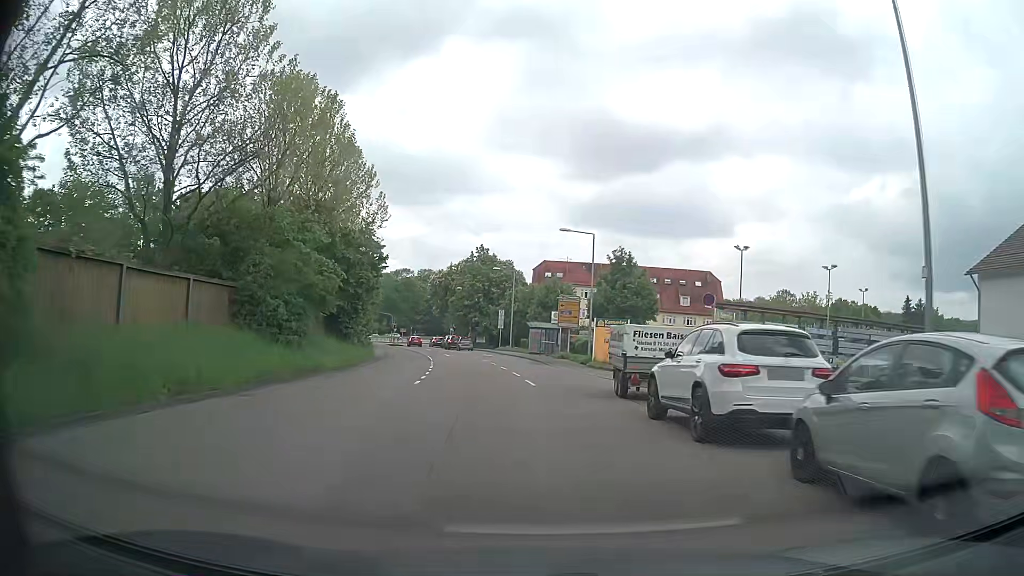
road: tertiary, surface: asphalt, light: Day
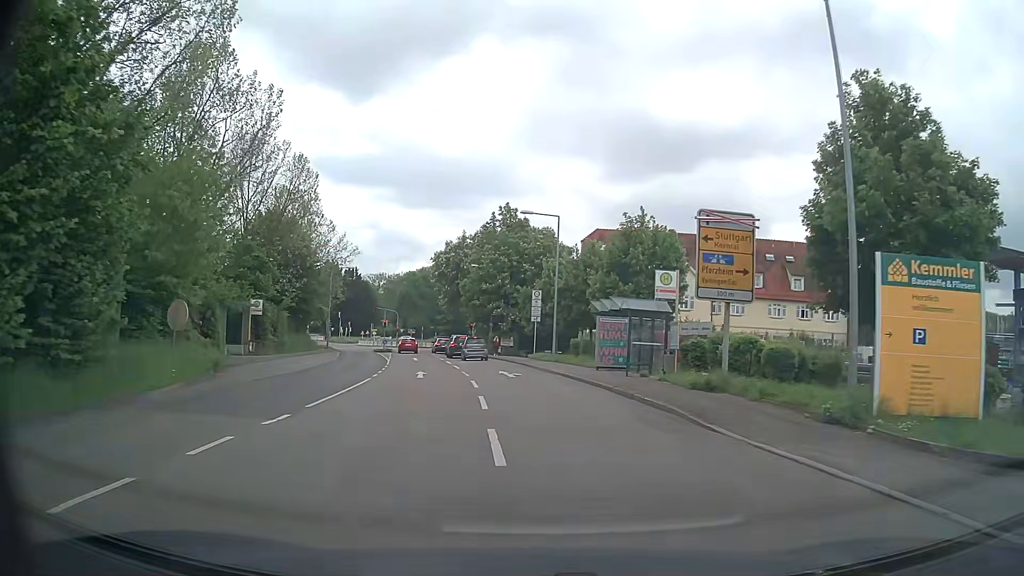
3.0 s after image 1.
(-1.4, +31.2) m; -4°
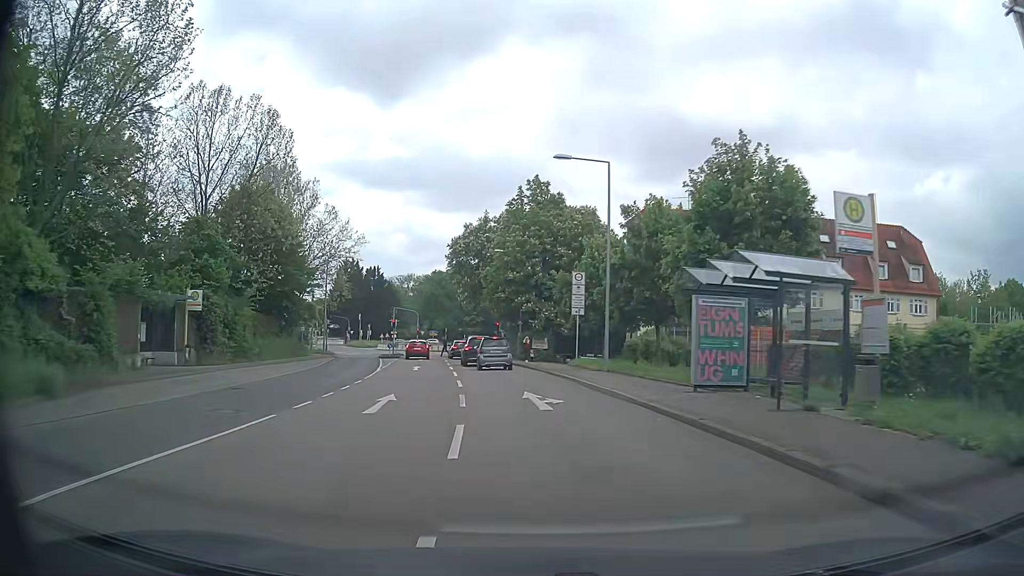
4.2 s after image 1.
(-0.1, +12.0) m; -3°
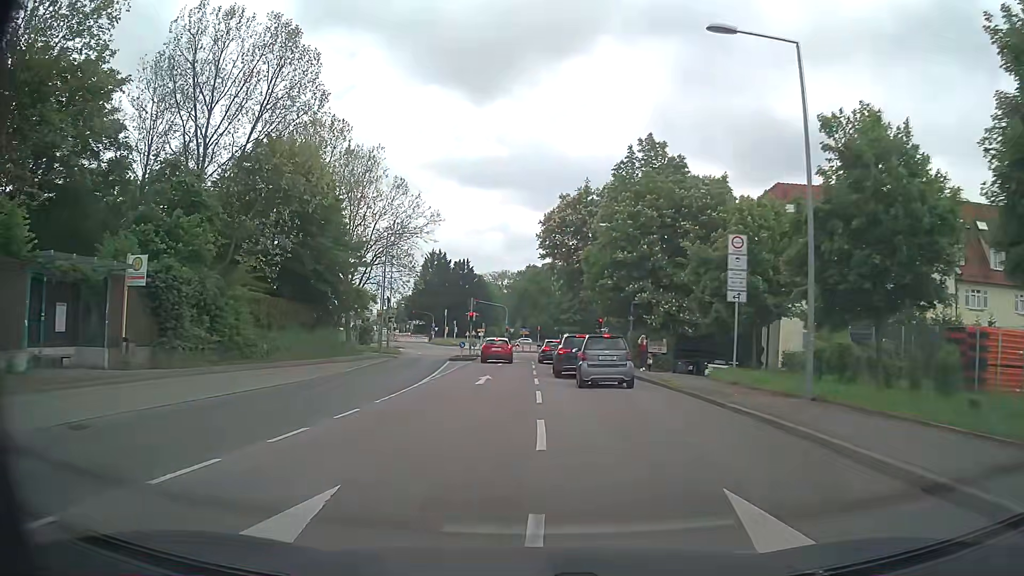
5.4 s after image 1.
(-0.7, +11.8) m; -8°
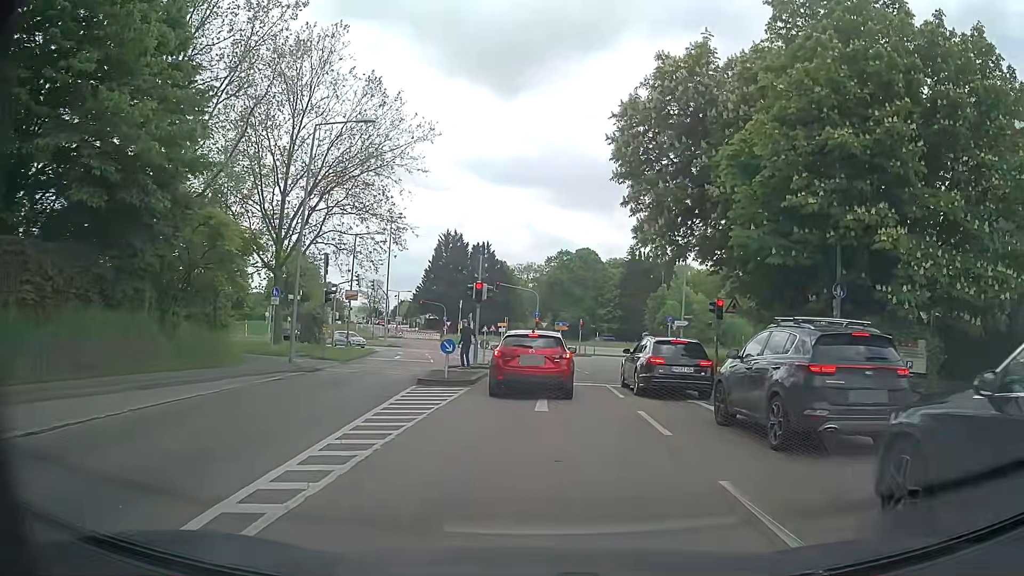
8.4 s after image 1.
(-1.5, +23.2) m; -3°
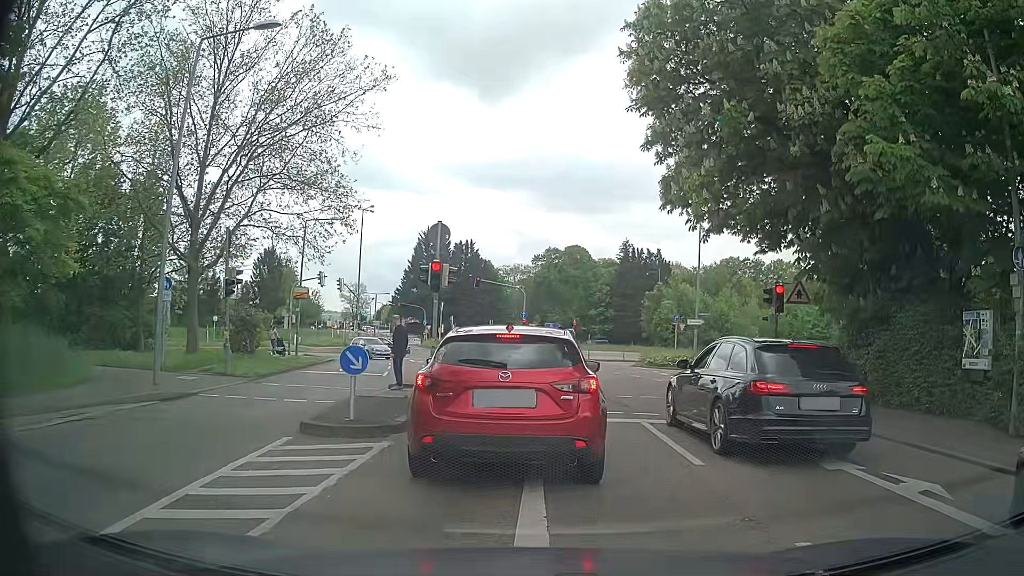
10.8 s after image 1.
(+0.1, +7.7) m; -1°
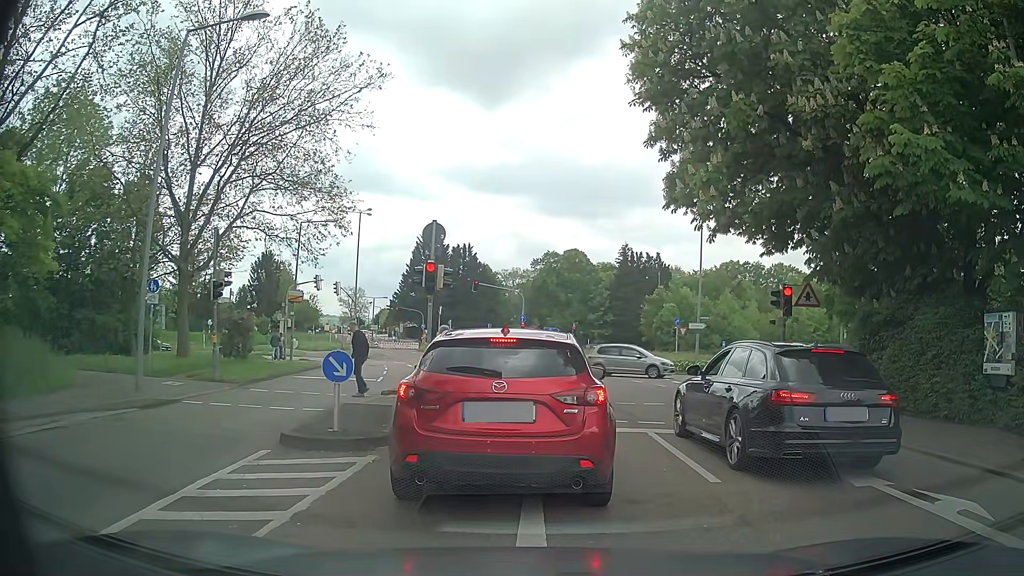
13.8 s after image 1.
(0.0, +0.7) m; 0°
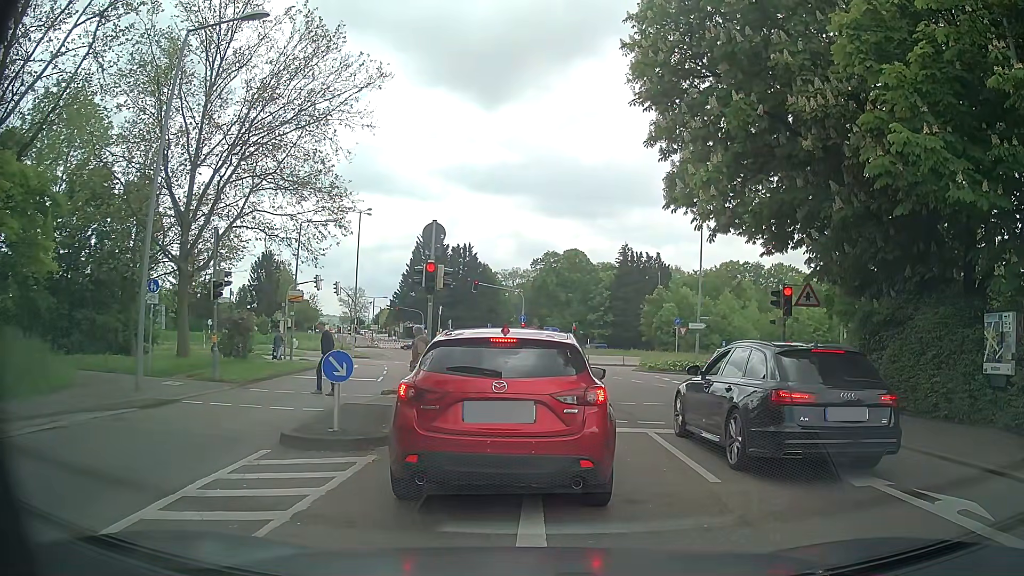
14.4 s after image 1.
(0.0, 0.0) m; 0°
